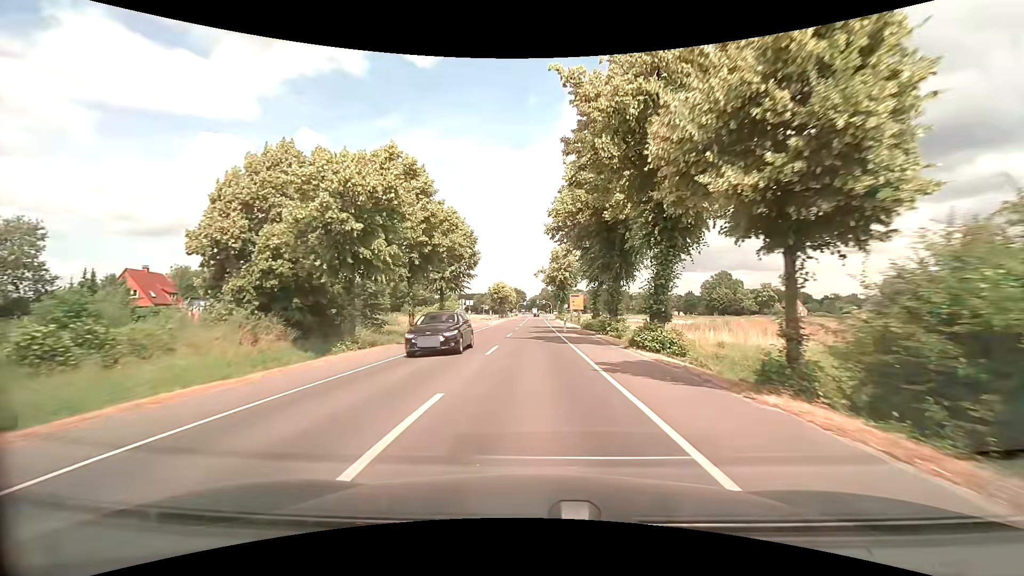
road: secondary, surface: asphalt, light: Day
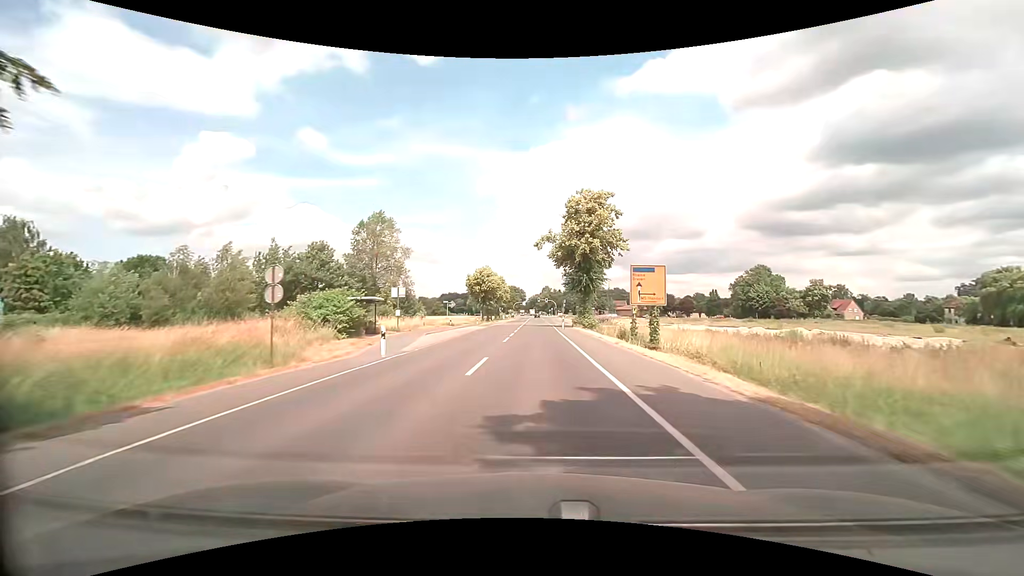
(-0.1, +41.7) m; 0°
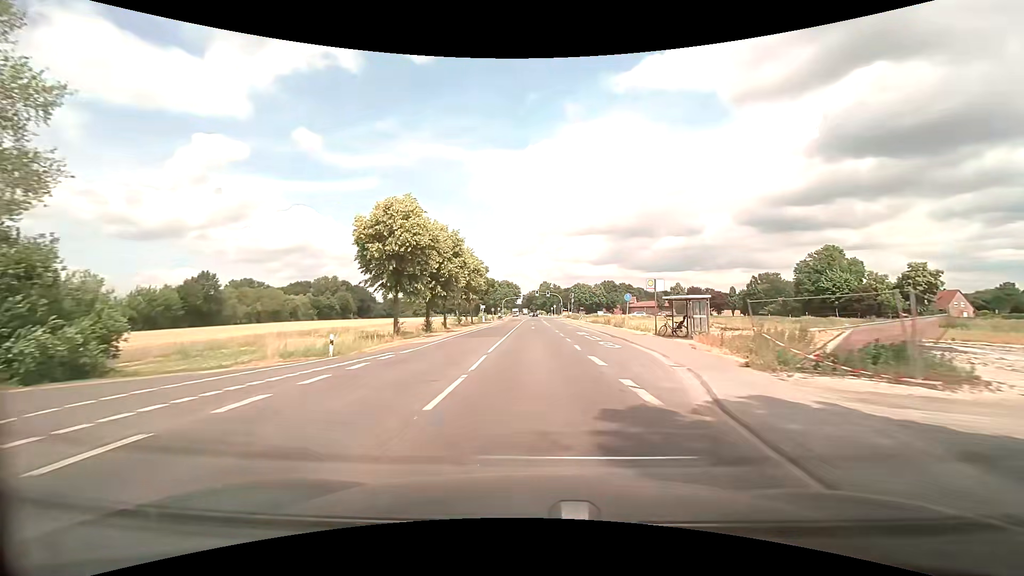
(+0.1, +53.0) m; 0°
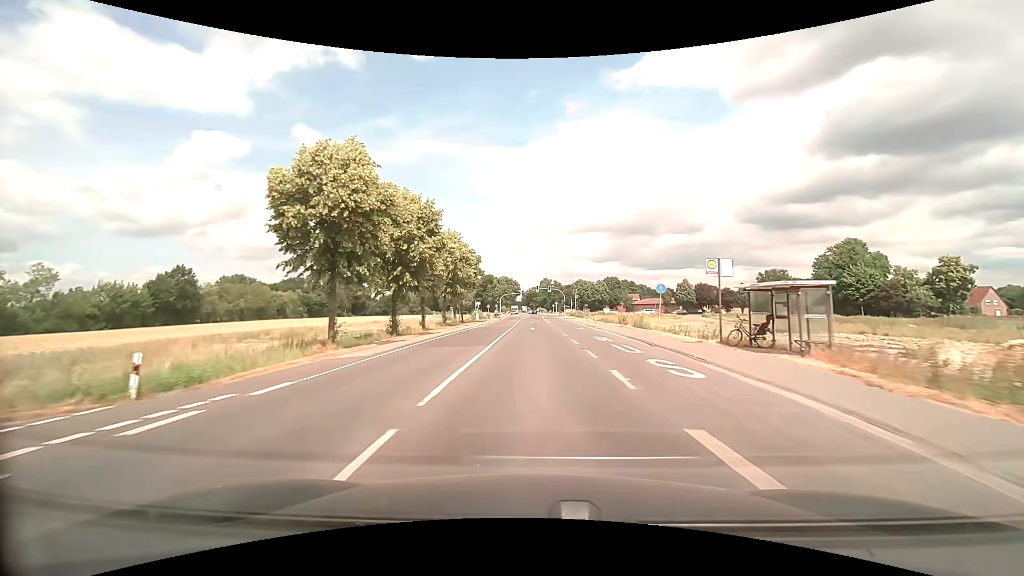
(0.0, +10.7) m; 0°
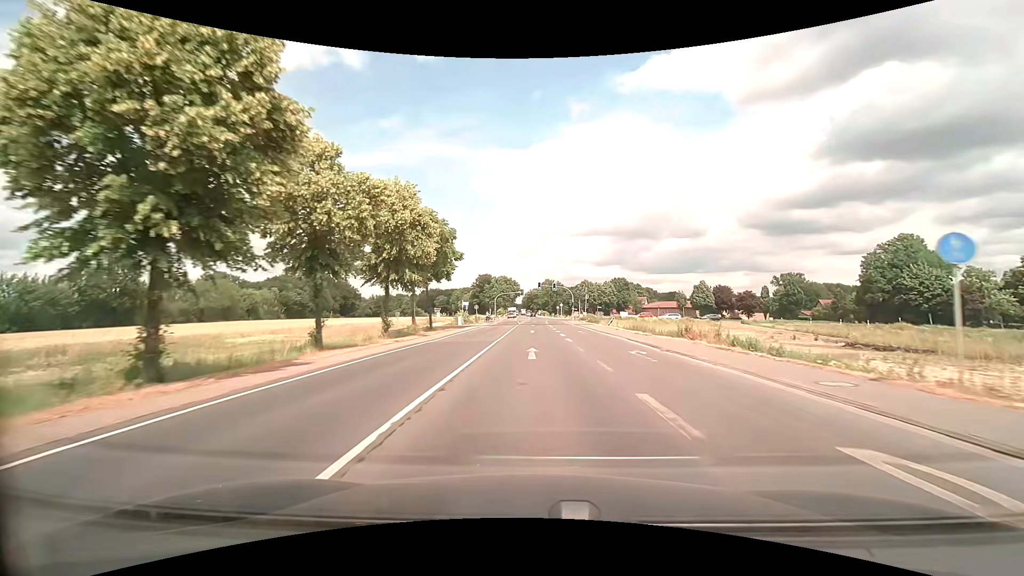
(+0.1, +21.4) m; 0°
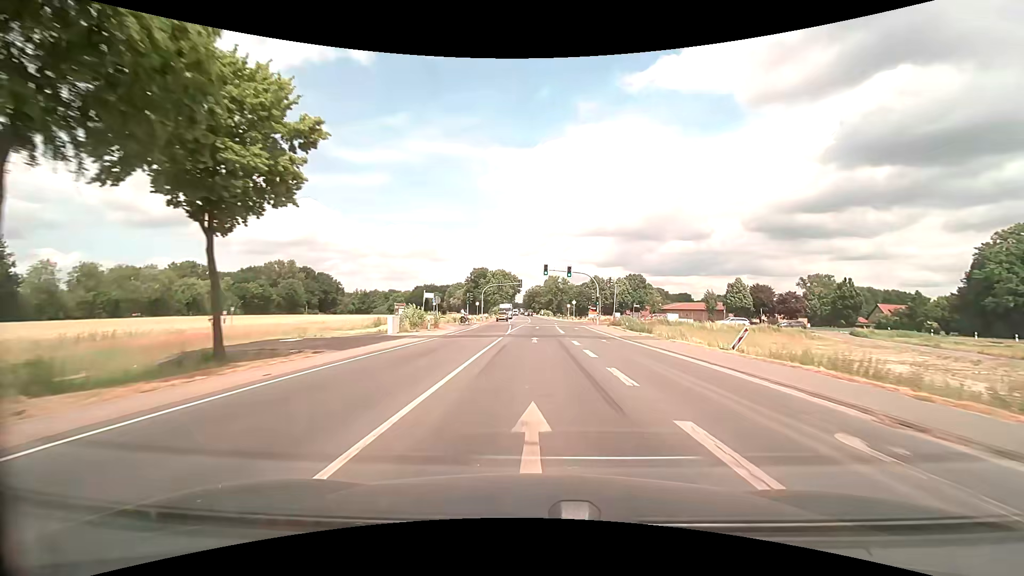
(0.0, +32.2) m; 0°
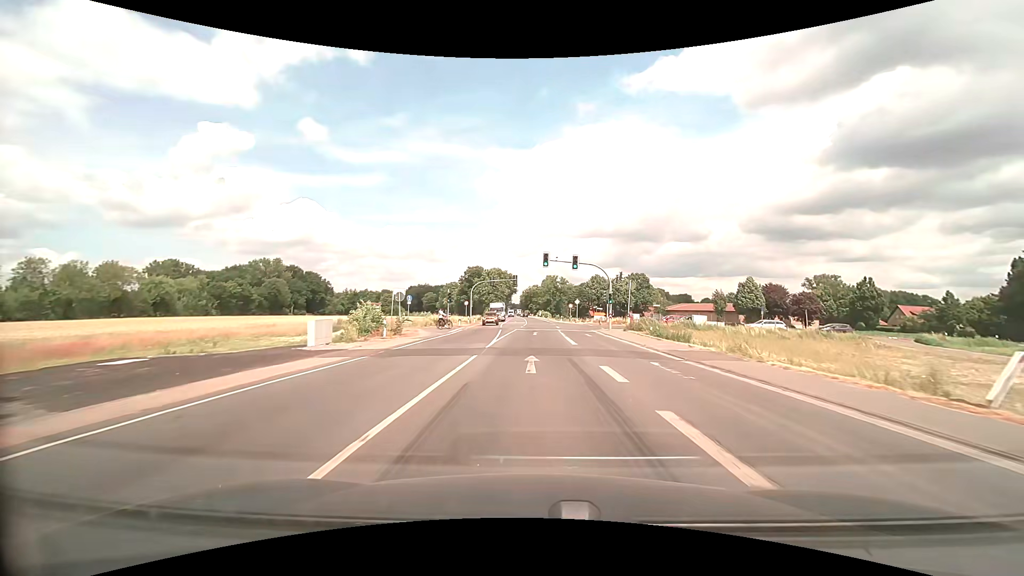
(0.0, +10.7) m; 0°
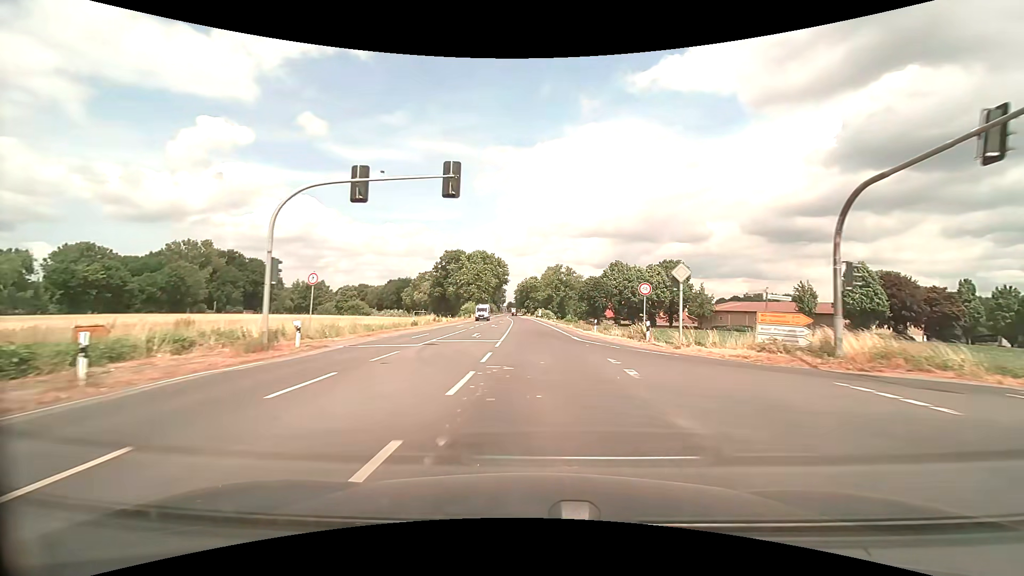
(+0.3, +53.7) m; 0°
(0, +10) (0, +20) (0, +30) (0, +40) (-1, +50) (-1, +60) (-1, +70) (-2, +80) (-2, +90) (-3, +100) m
